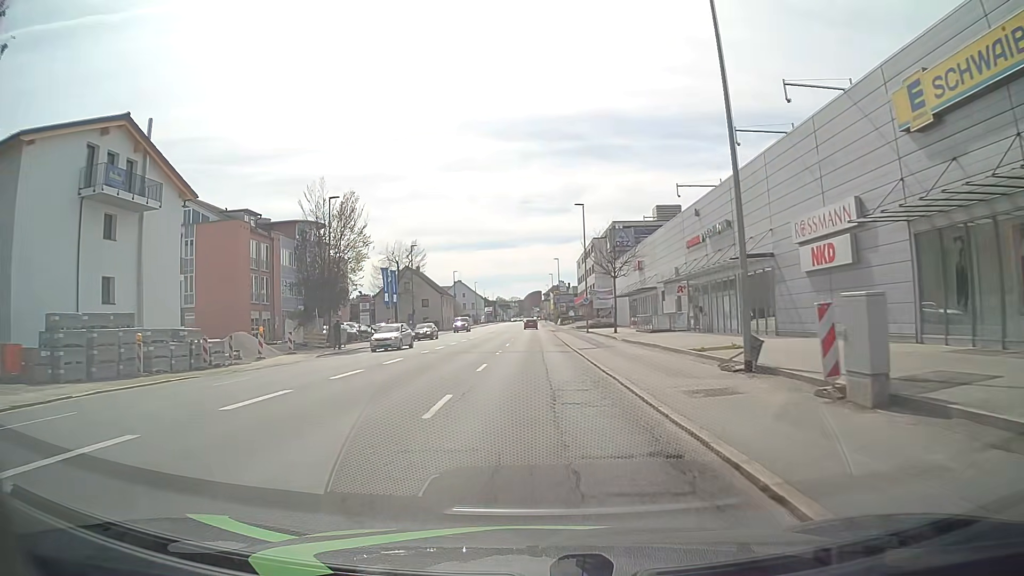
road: tertiary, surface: asphalt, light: Day
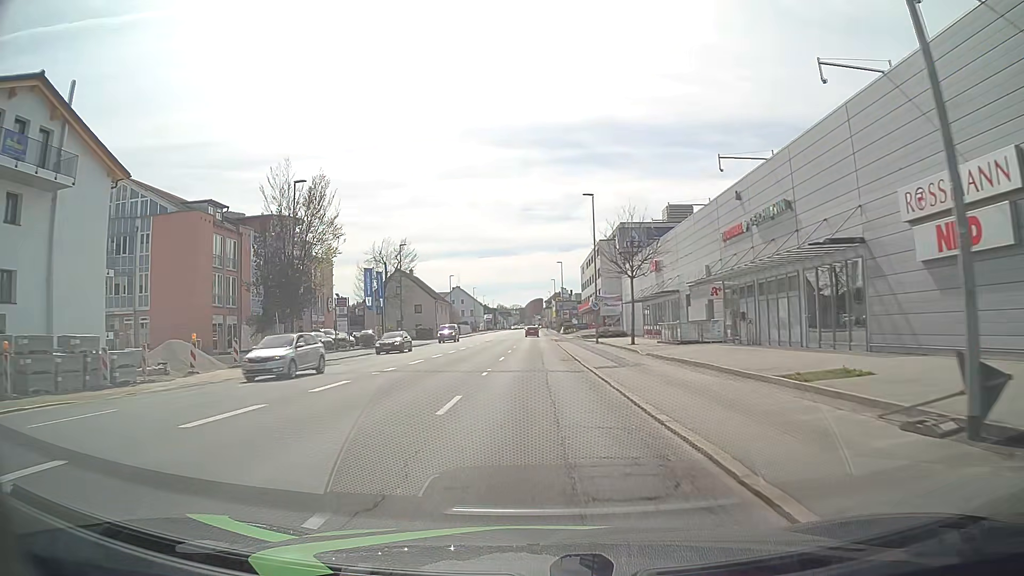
(0.0, +7.5) m; 0°
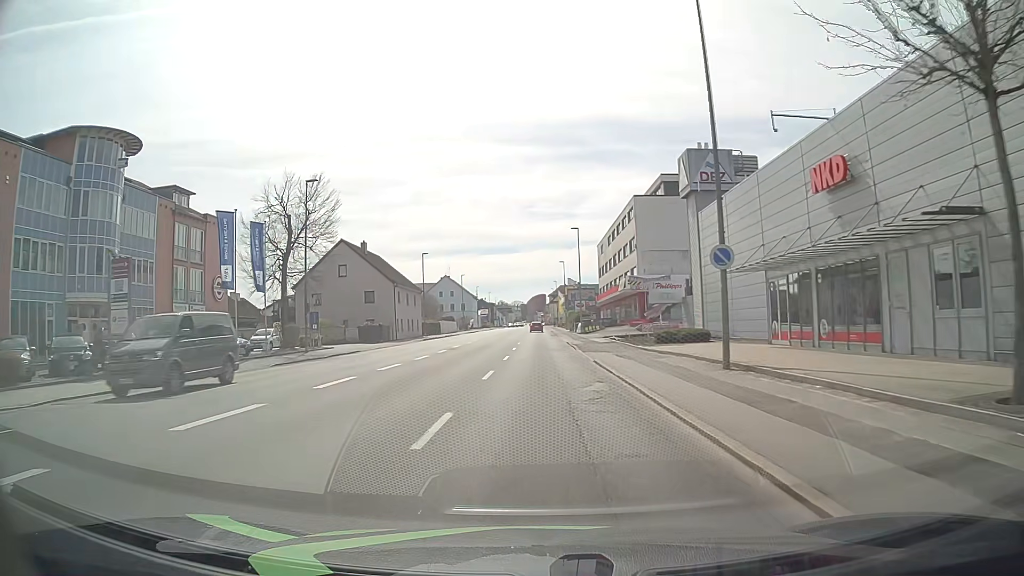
(0.0, +30.7) m; 0°
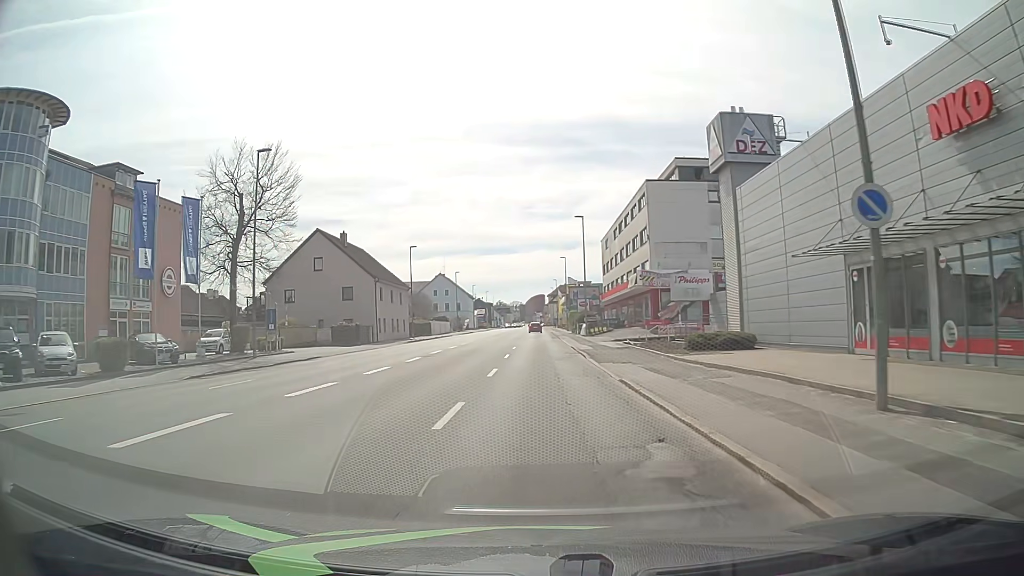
(0.0, +7.6) m; 0°
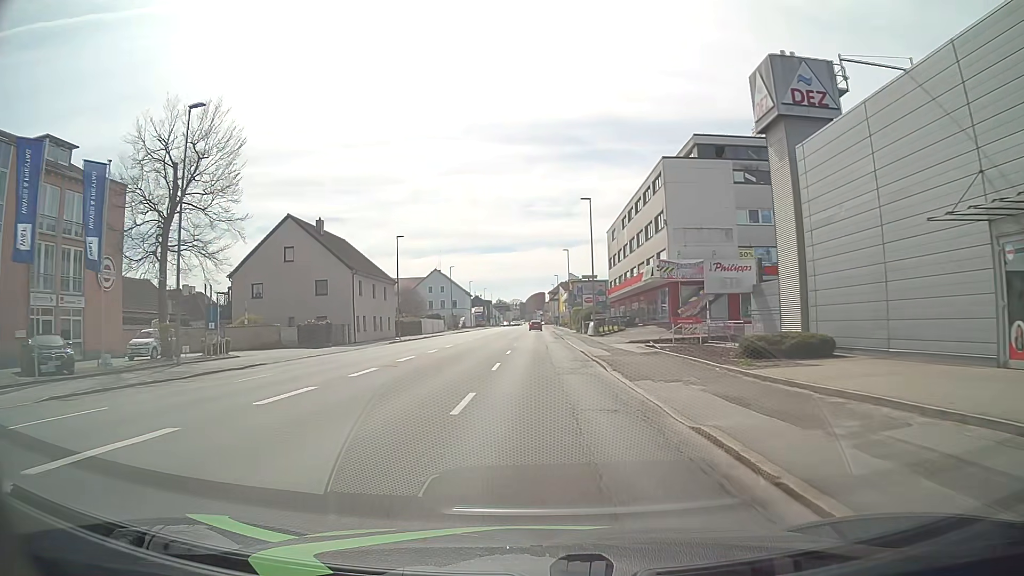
(0.0, +7.6) m; 0°
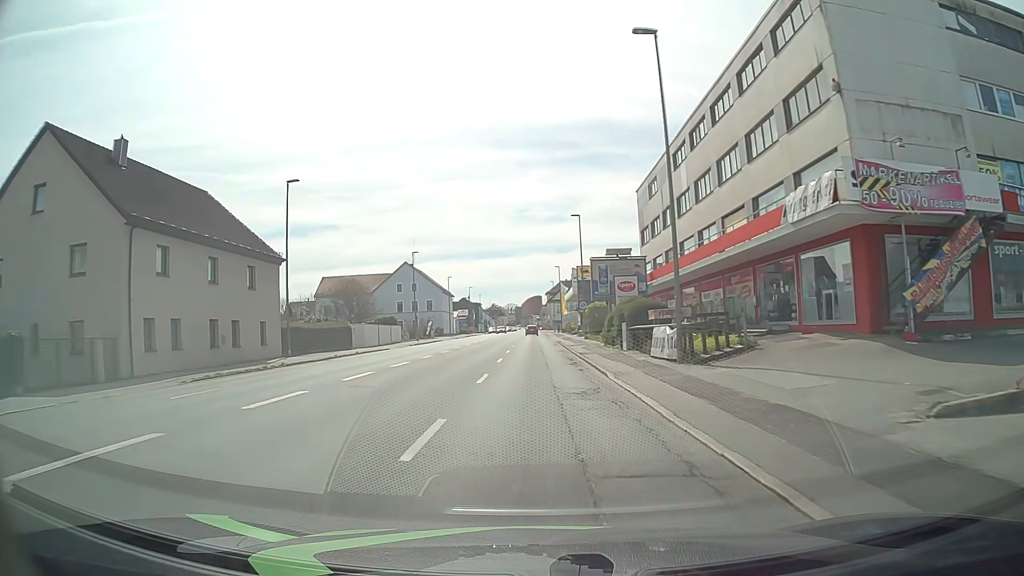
(+0.2, +30.3) m; 0°
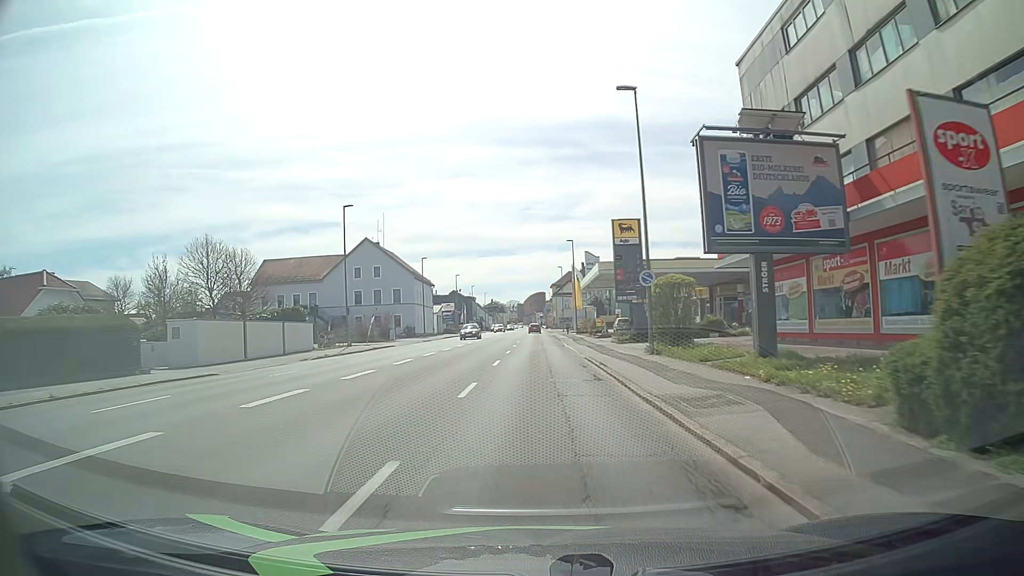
(-0.1, +30.3) m; 0°
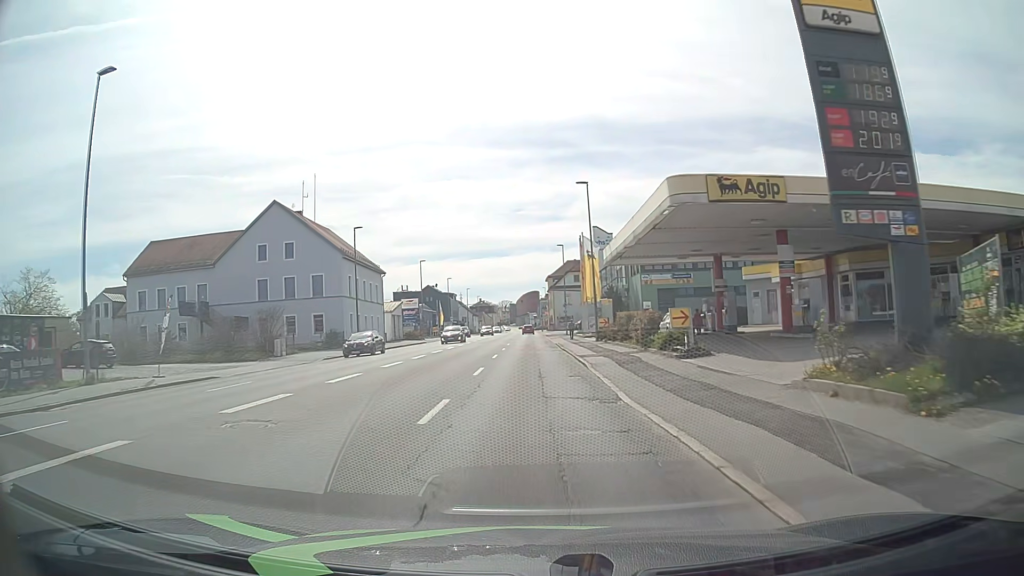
(+0.1, +30.5) m; +1°
(0, +10) (0, +20) (0, +30) (0, +40) (-1, +50) (-1, +60) (-1, +70) (-1, +80) (-1, +90) (-1, +100) m
